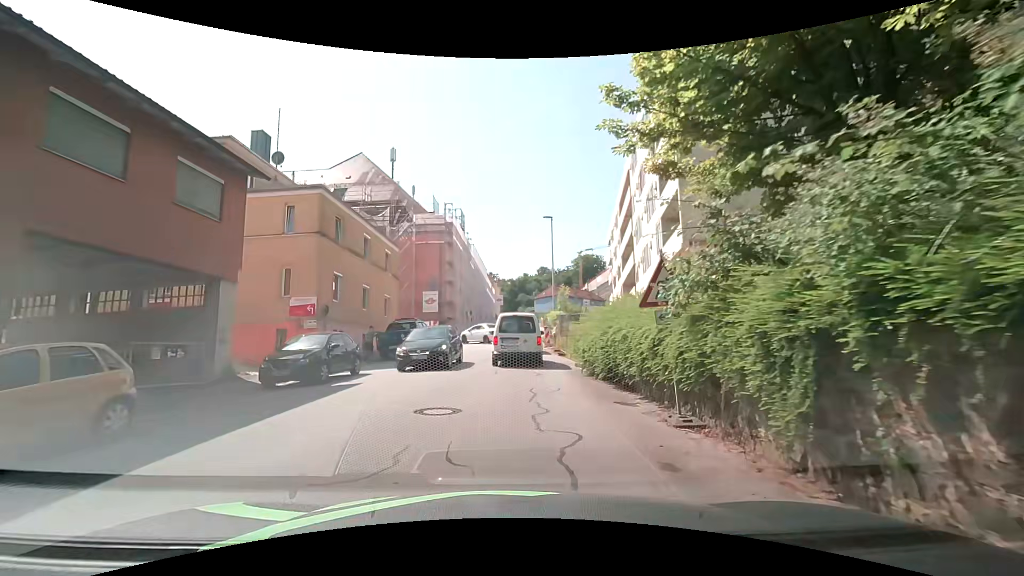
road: residential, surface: asphalt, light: Day
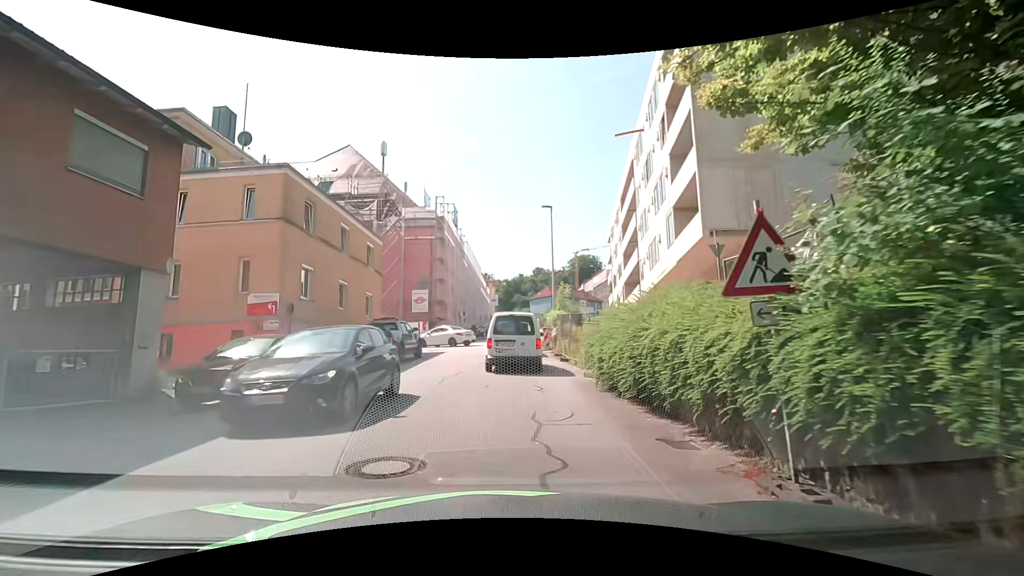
(0.0, +3.0) m; 0°
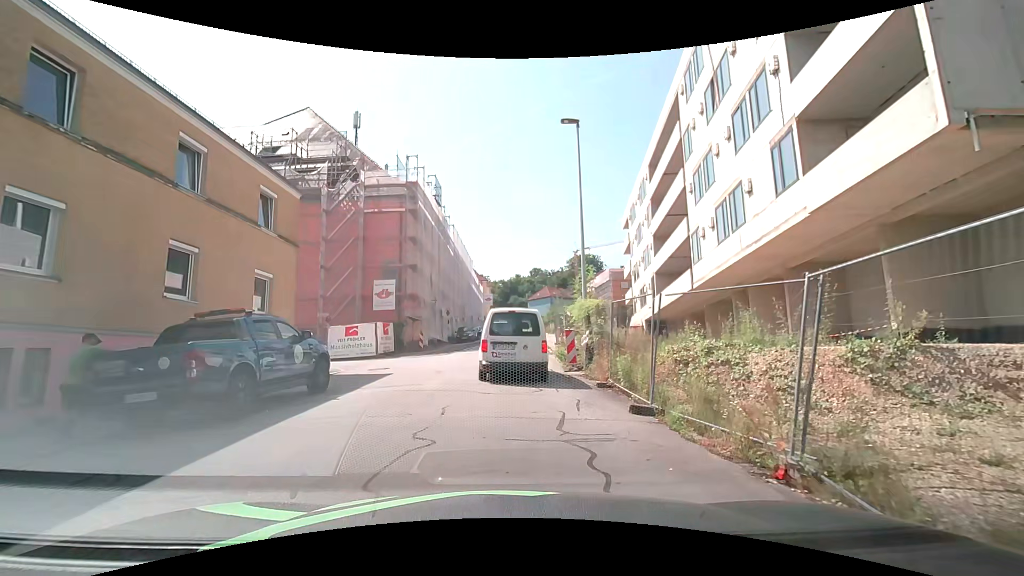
(+0.2, +12.1) m; +2°
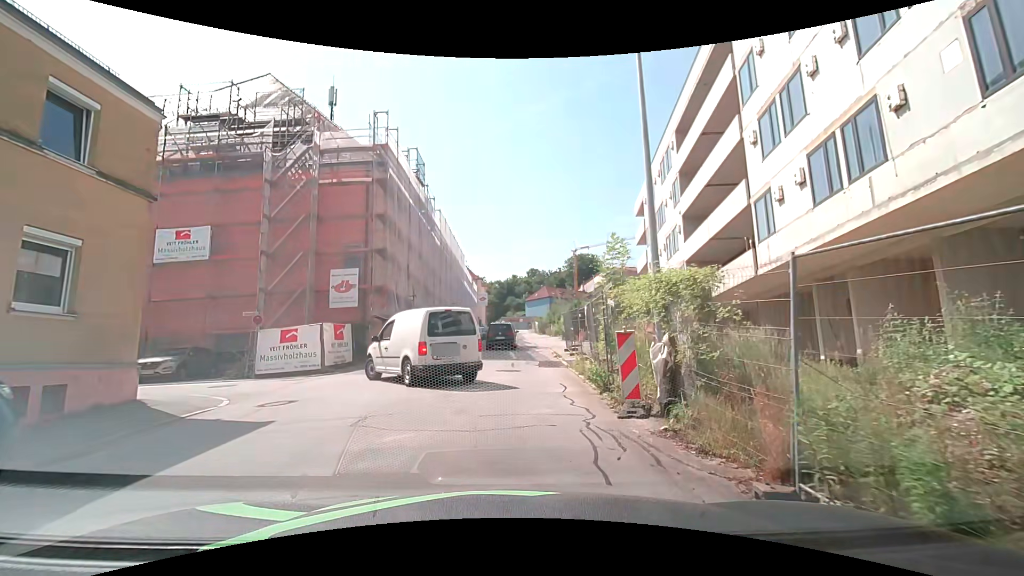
(-0.1, +7.8) m; 0°
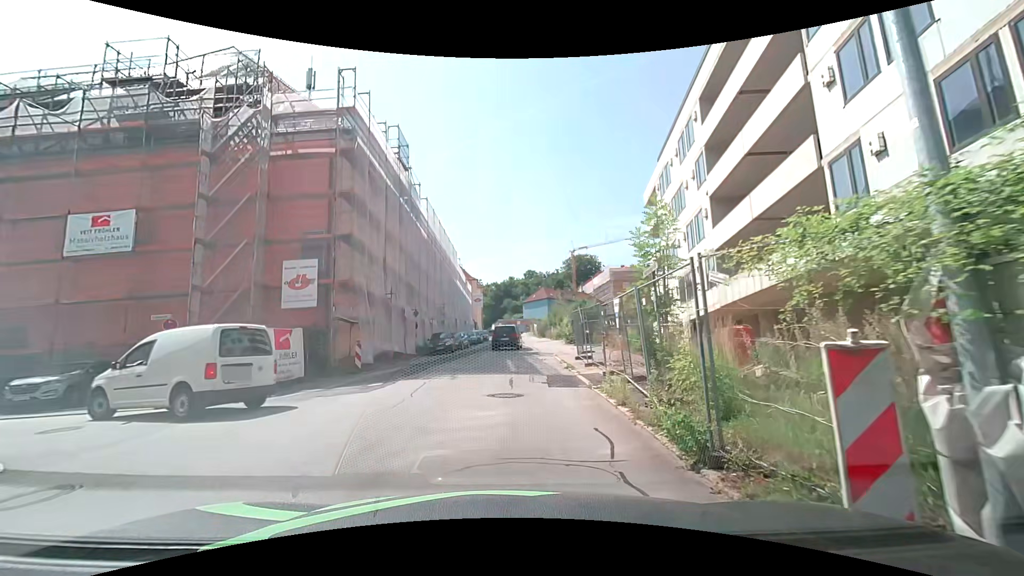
(0.0, +5.2) m; 0°
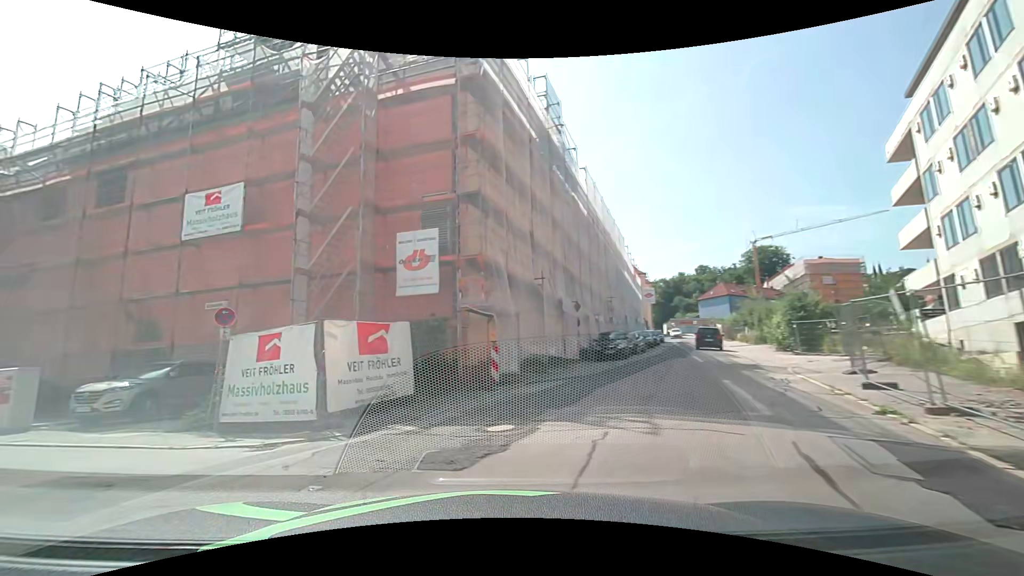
(-0.7, +7.6) m; -20°
